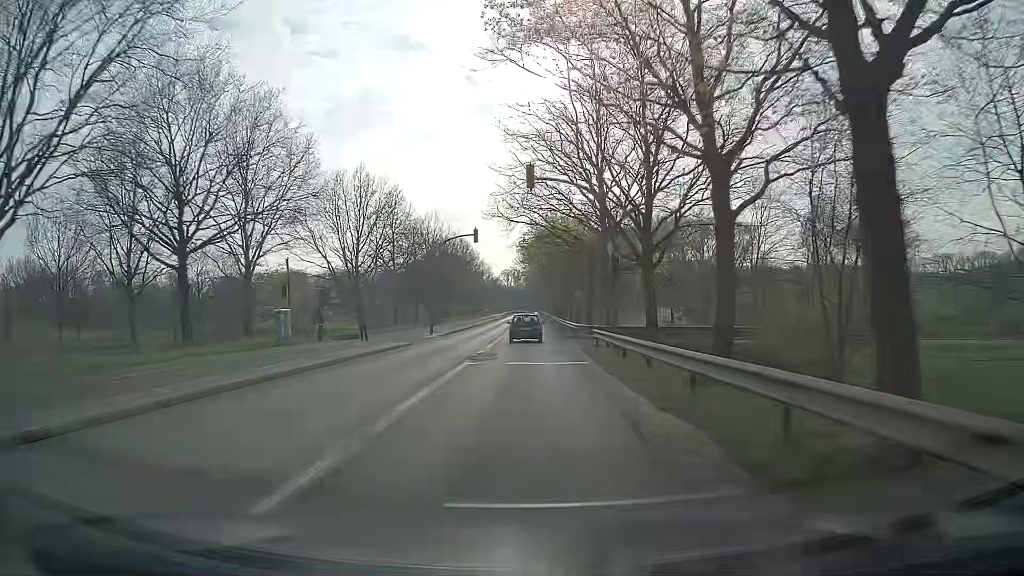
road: secondary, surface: asphalt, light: Day
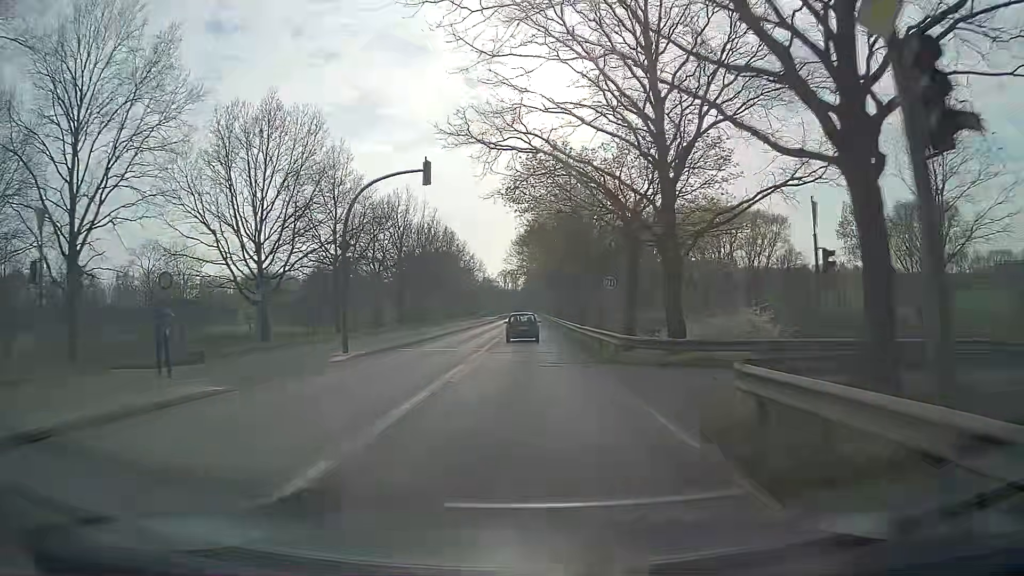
(0.0, +19.4) m; 0°
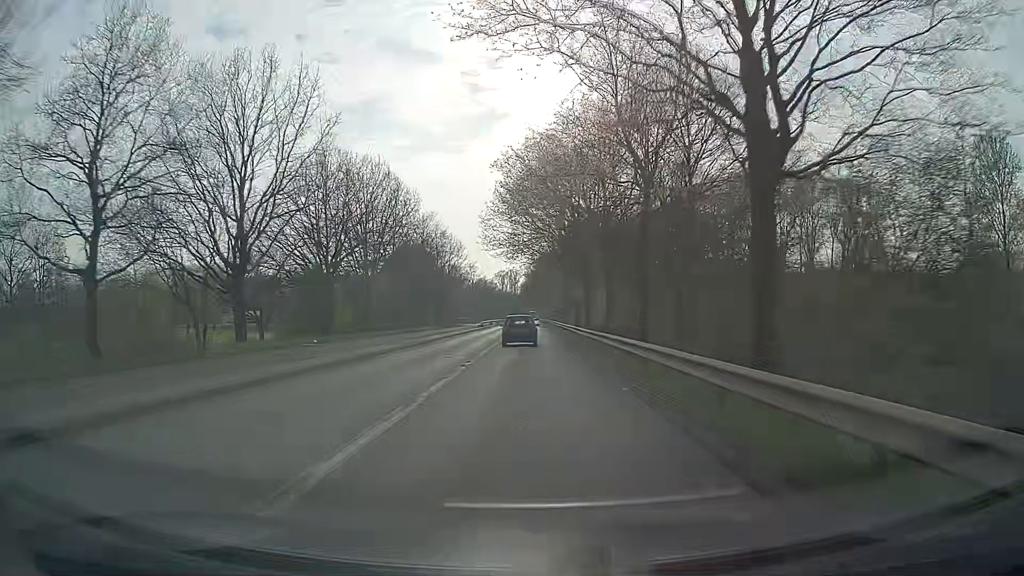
(-0.2, +39.9) m; 0°
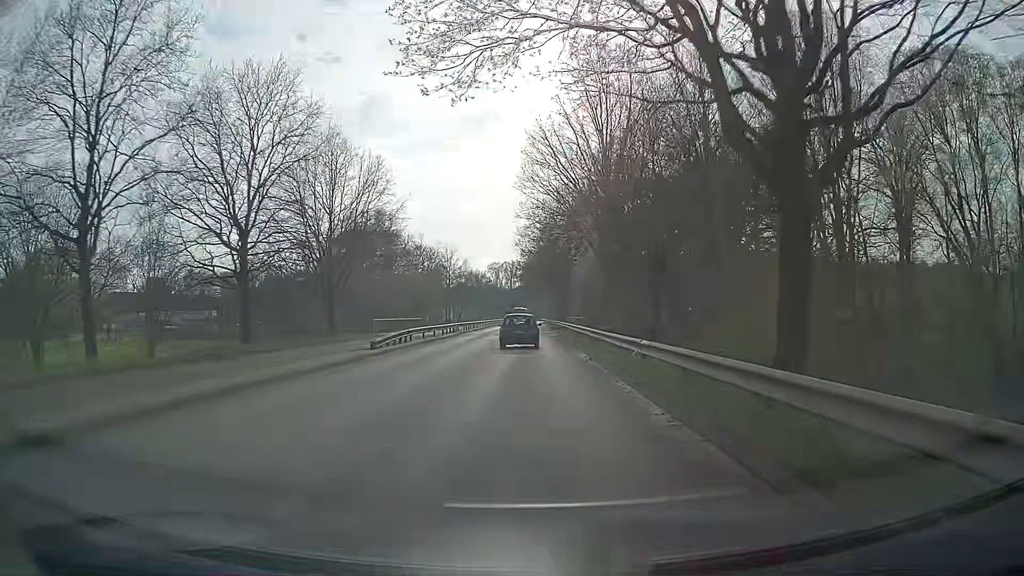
(0.0, +49.7) m; 0°
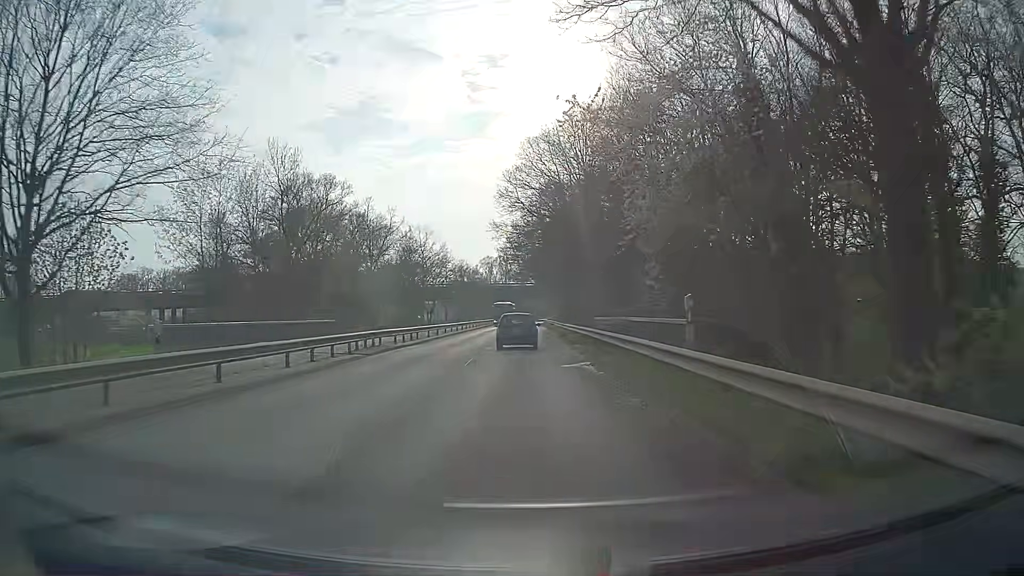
(+0.1, +29.0) m; 0°
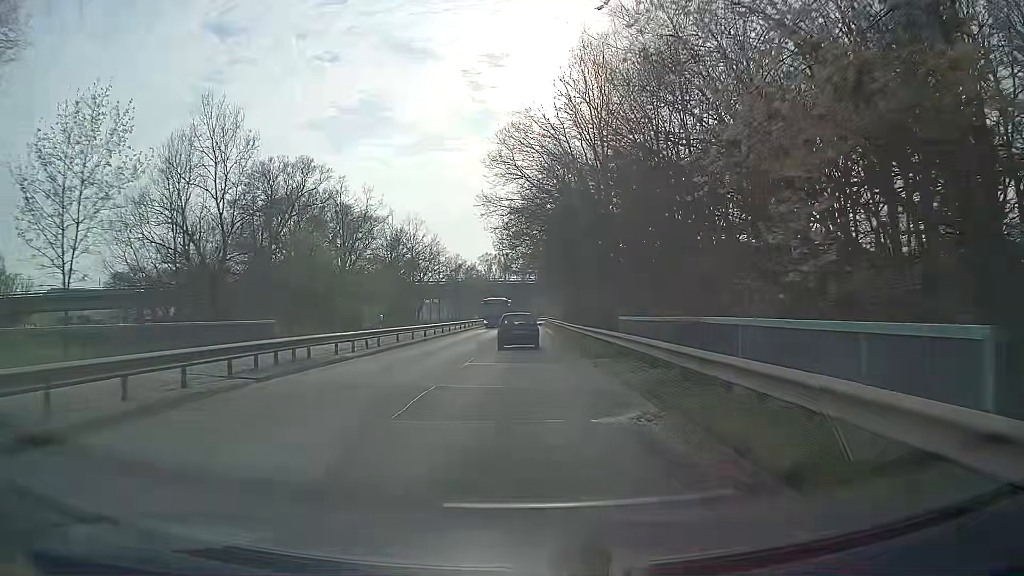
(0.0, +9.5) m; 0°
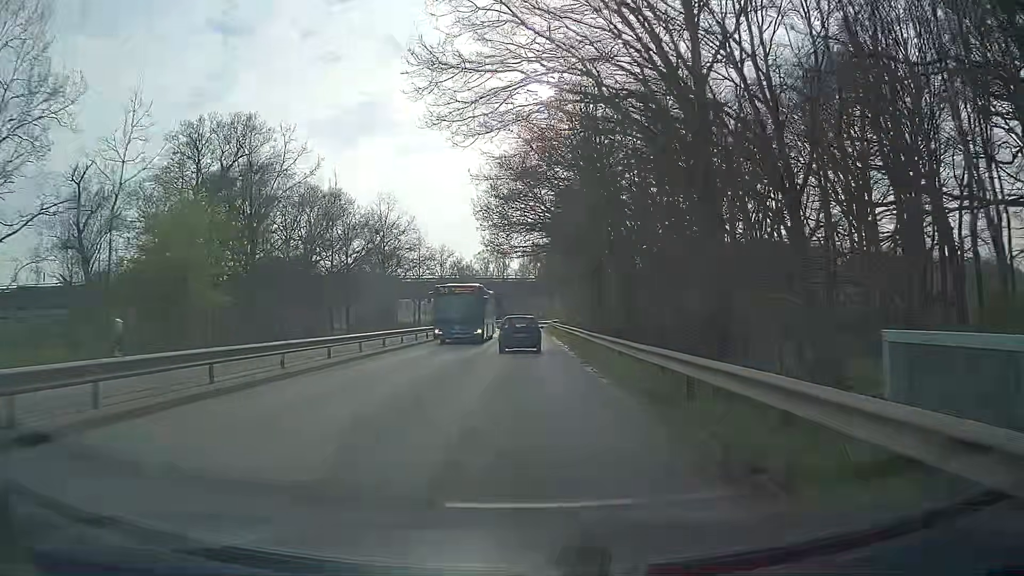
(0.0, +18.9) m; 0°
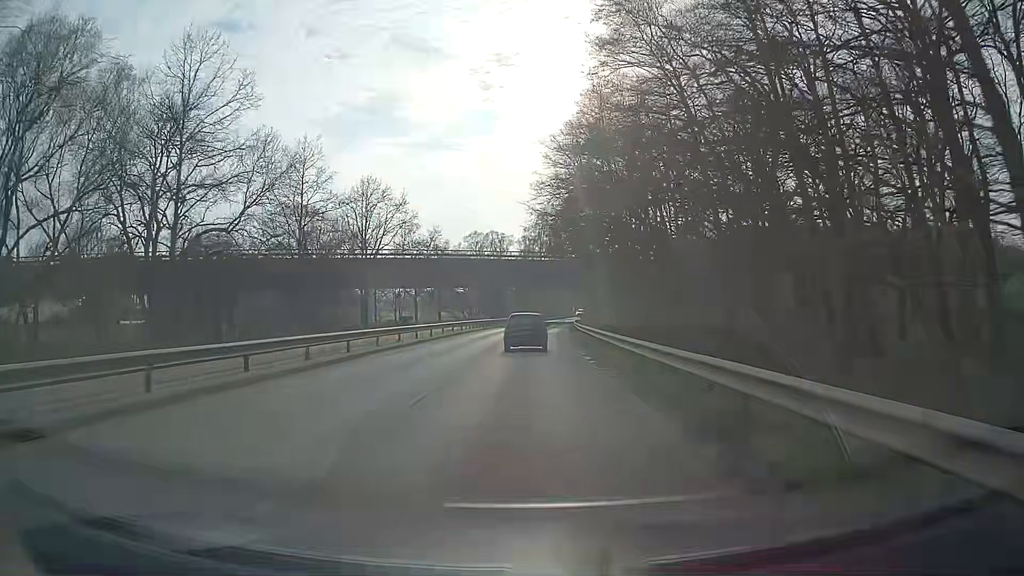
(-0.1, +46.8) m; -1°
(0, +10) (0, +20) (0, +30) (+1, +40) (+1, +50) (+2, +60) (+2, +70) (+3, +80) (+5, +90) (+6, +100) m
